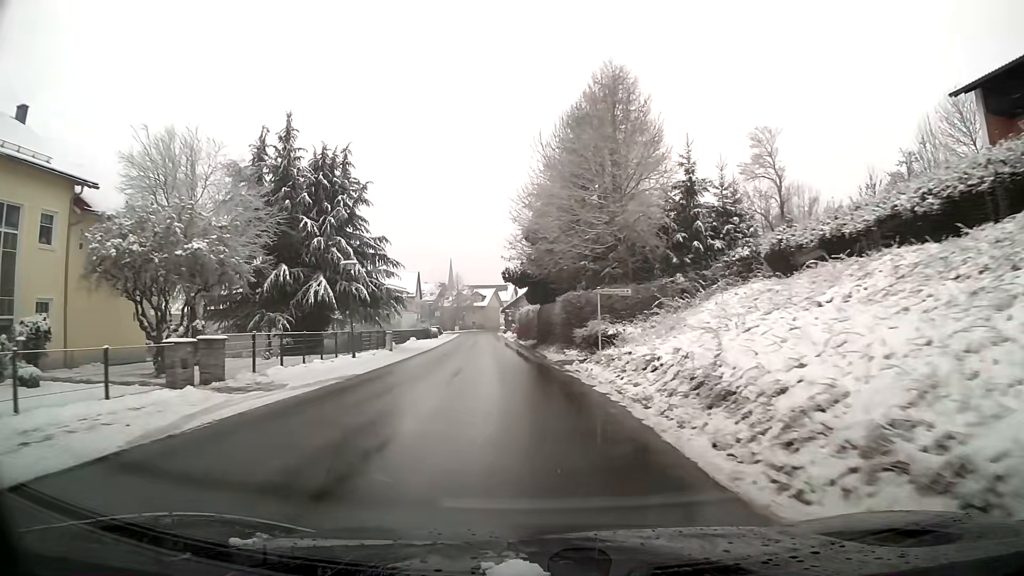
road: tertiary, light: Day
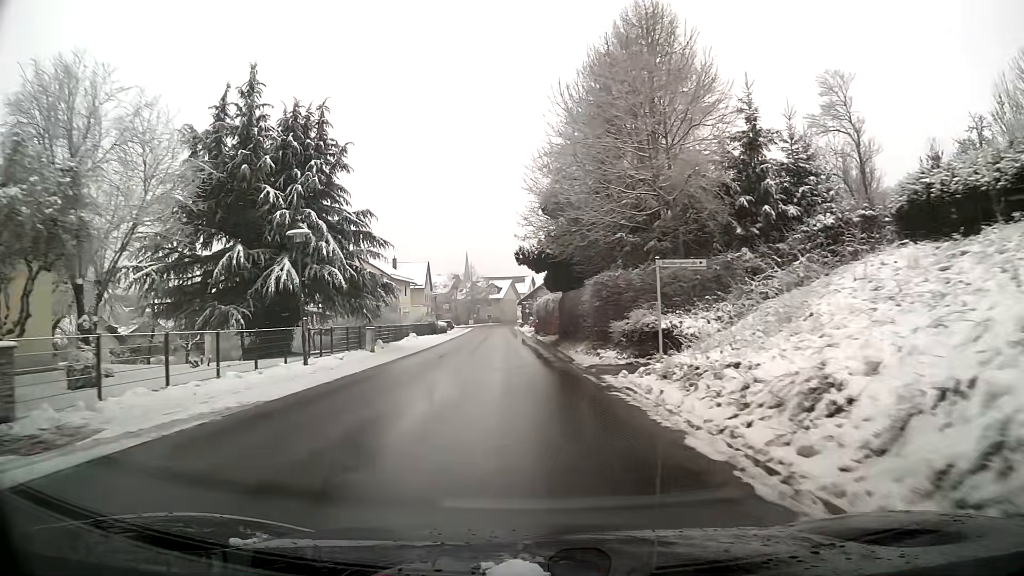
(-0.1, +7.8) m; -1°
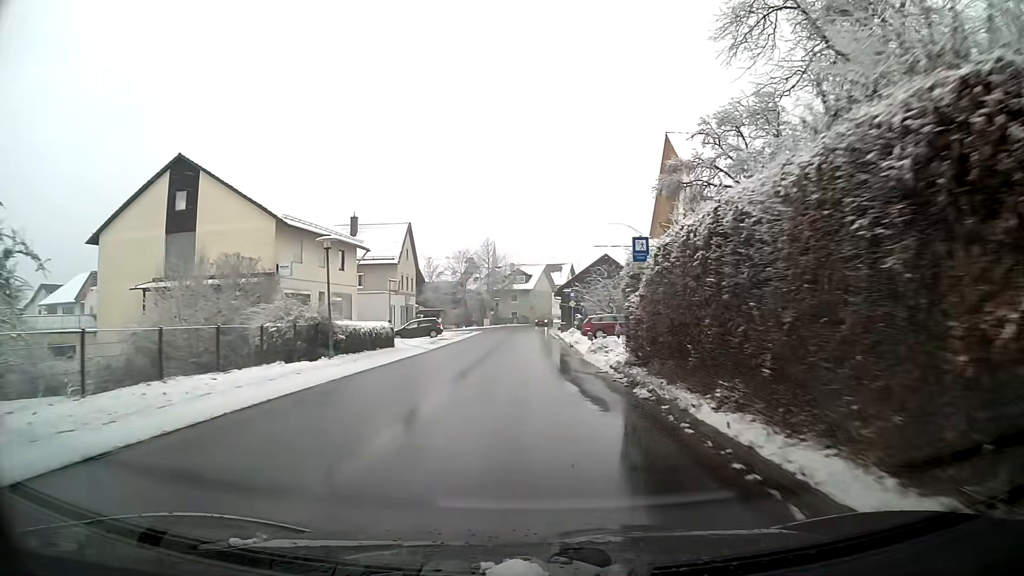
(-1.1, +39.6) m; -2°
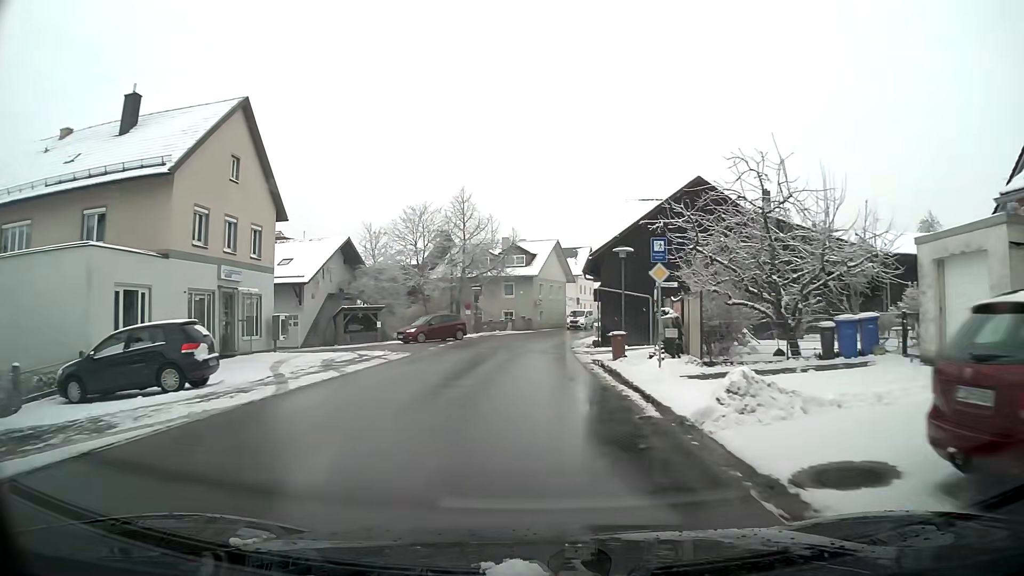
(0.0, +37.3) m; 0°
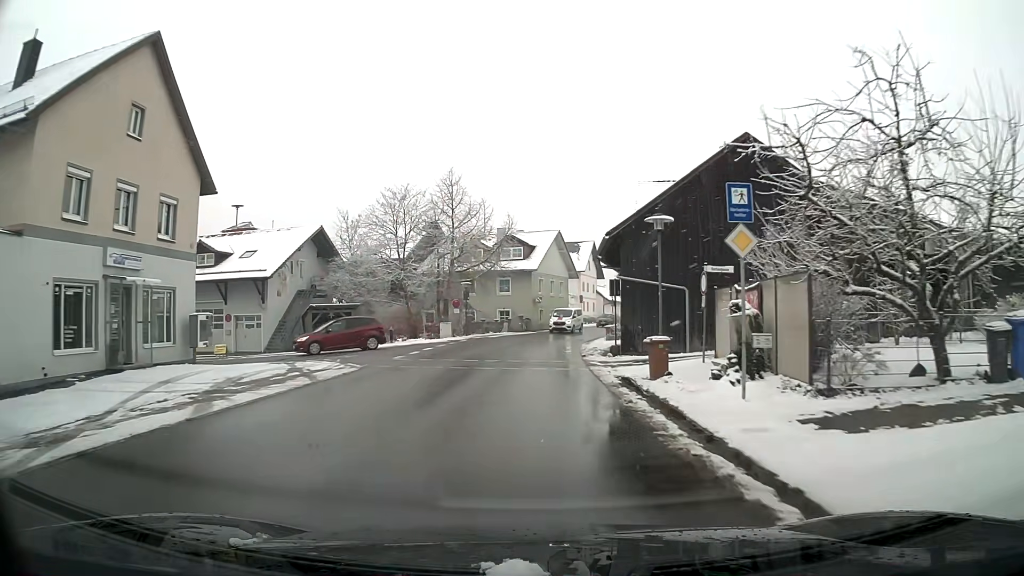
(0.0, +7.3) m; 0°
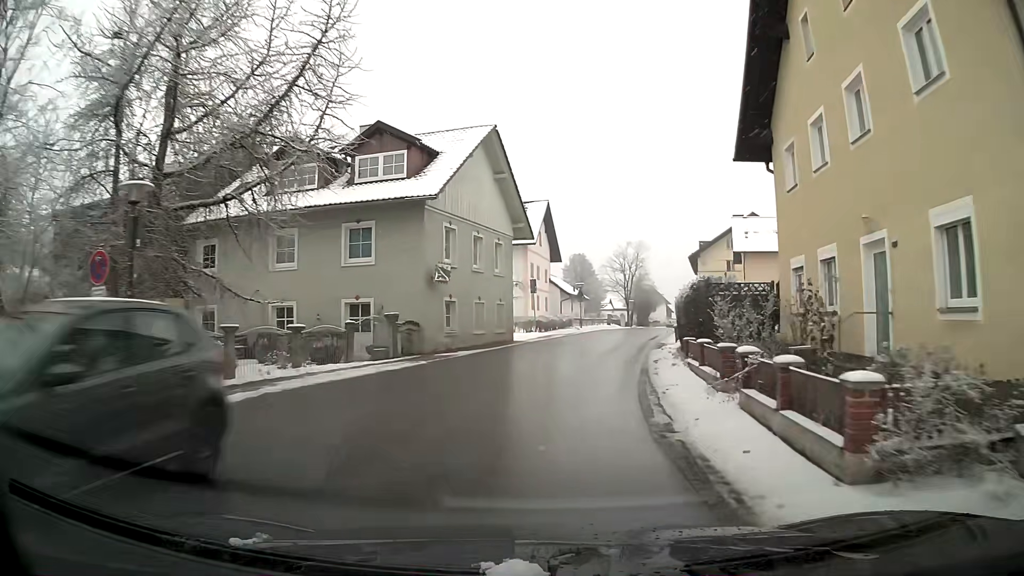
(+1.4, +35.2) m; +7°
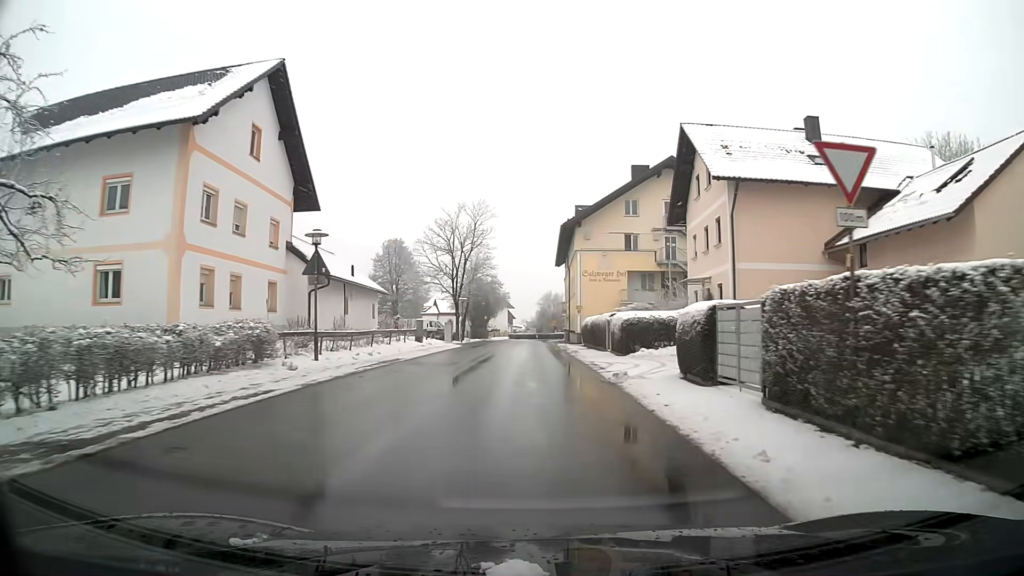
(+4.7, +35.8) m; +13°
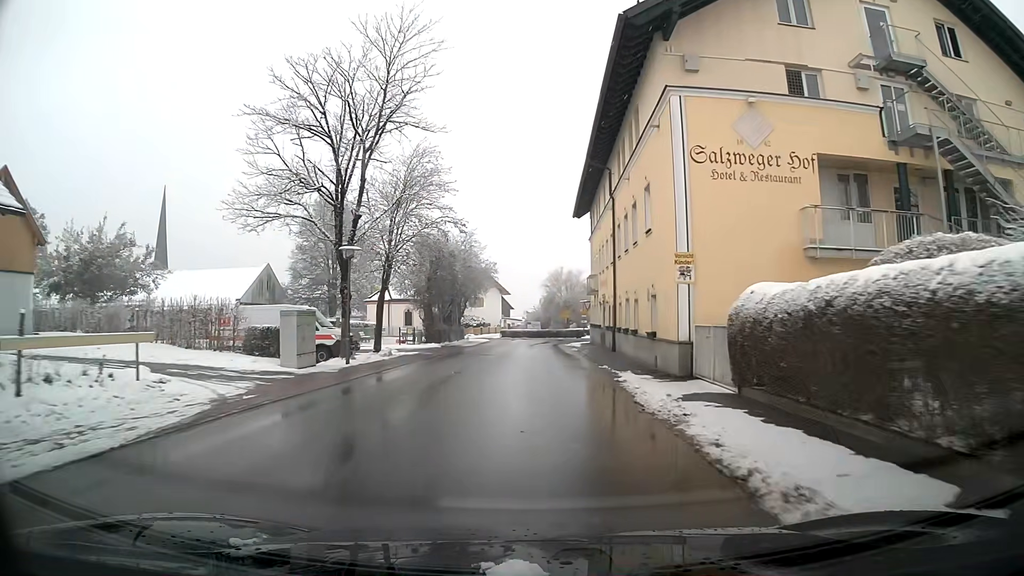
(-0.2, +35.8) m; 0°
(0, +10) (0, +20) (0, +30) (0, +40) (+1, +50) (+8, +55) (+17, +51) (+25, +45) (+34, +40) (+43, +35) m
